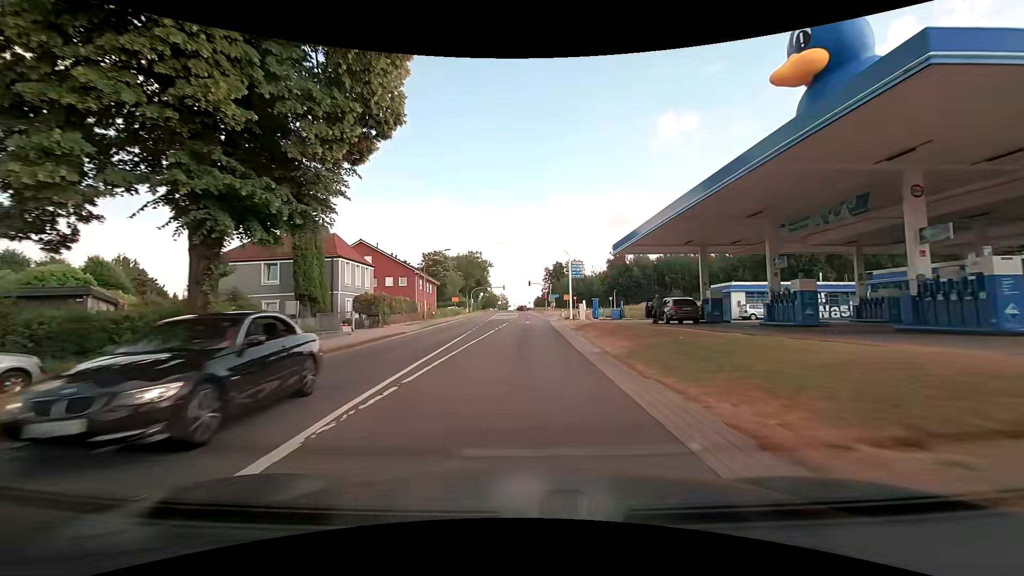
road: secondary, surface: asphalt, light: Day
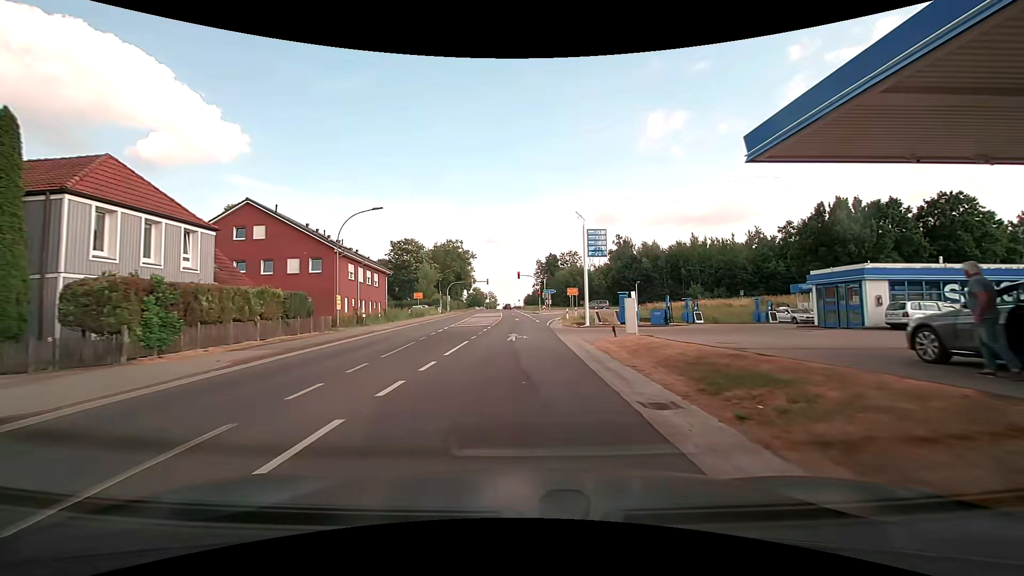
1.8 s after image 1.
(+0.4, +22.1) m; +2°
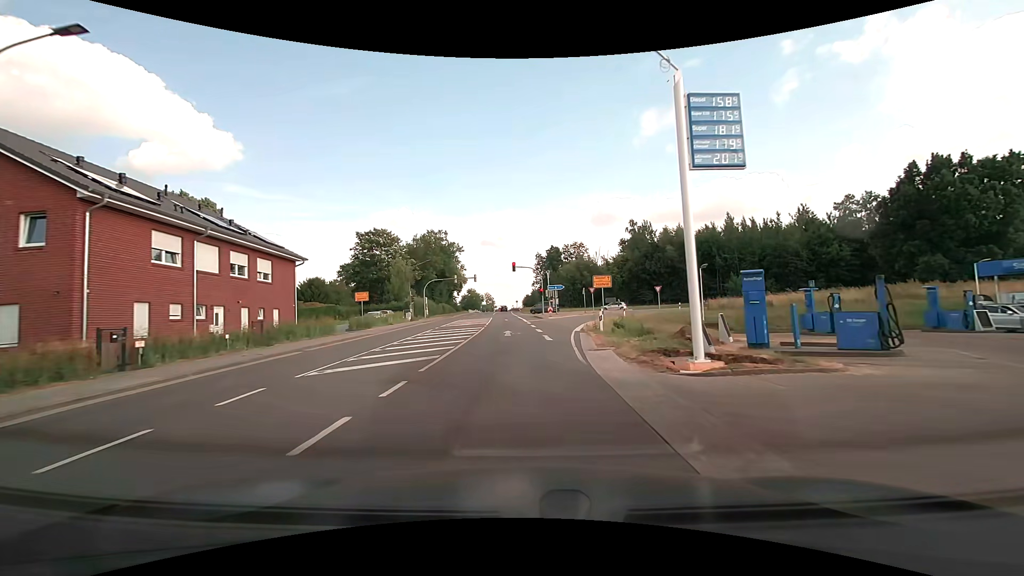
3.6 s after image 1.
(-0.1, +21.1) m; 0°
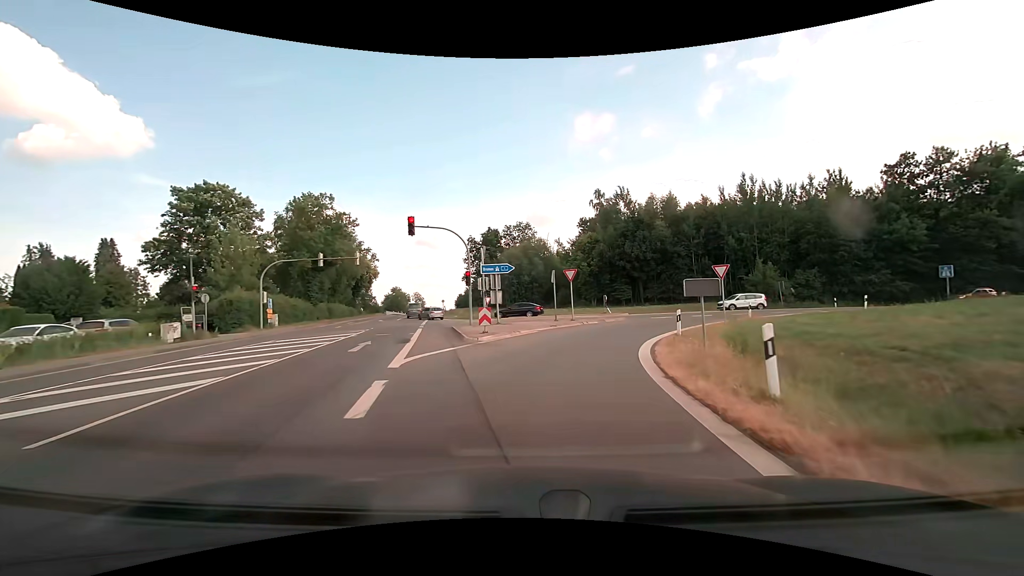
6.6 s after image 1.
(+1.2, +31.5) m; +7°
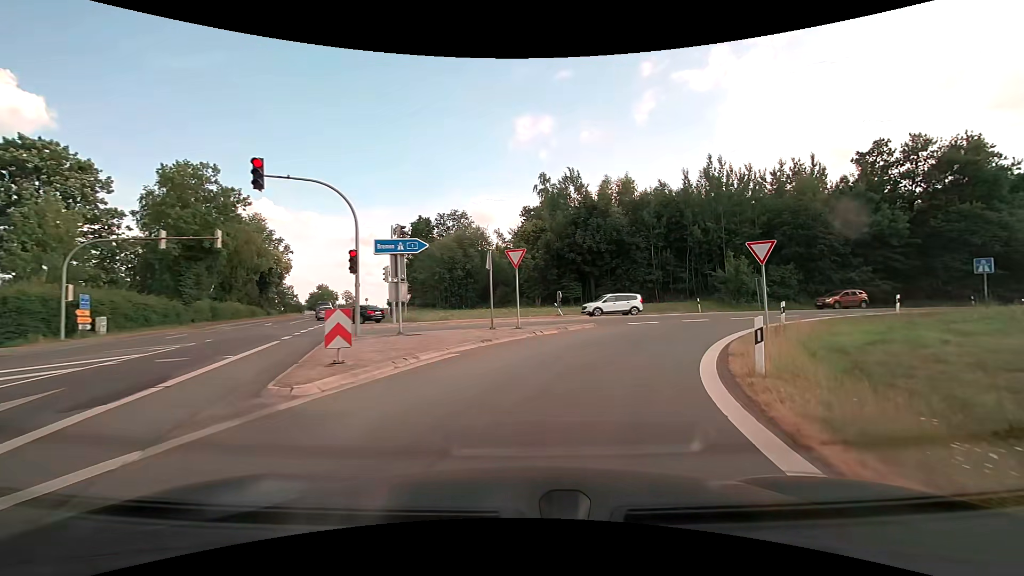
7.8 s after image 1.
(+0.5, +10.8) m; +7°
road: motorway_link
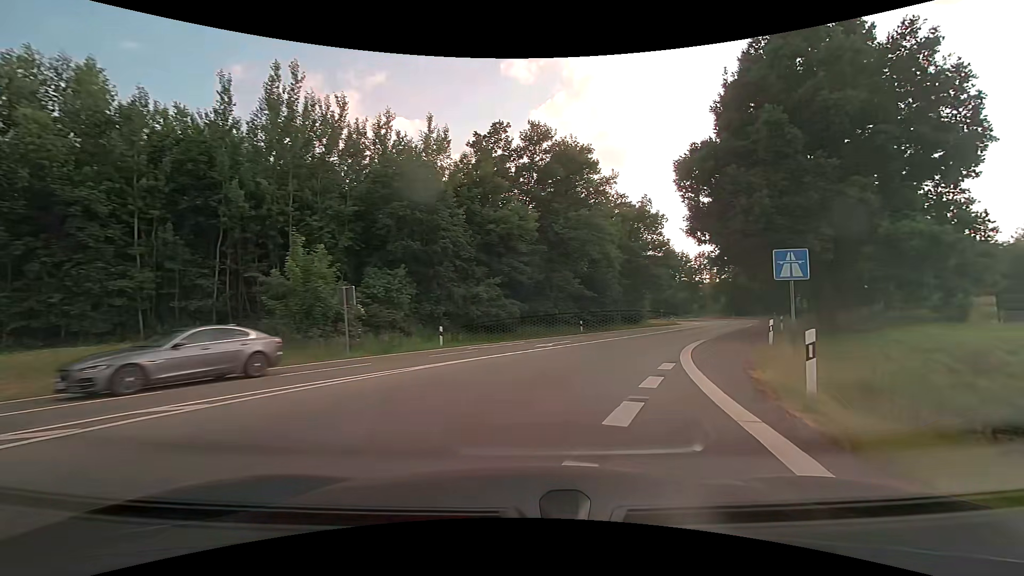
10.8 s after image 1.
(+9.7, +25.3) m; +44°
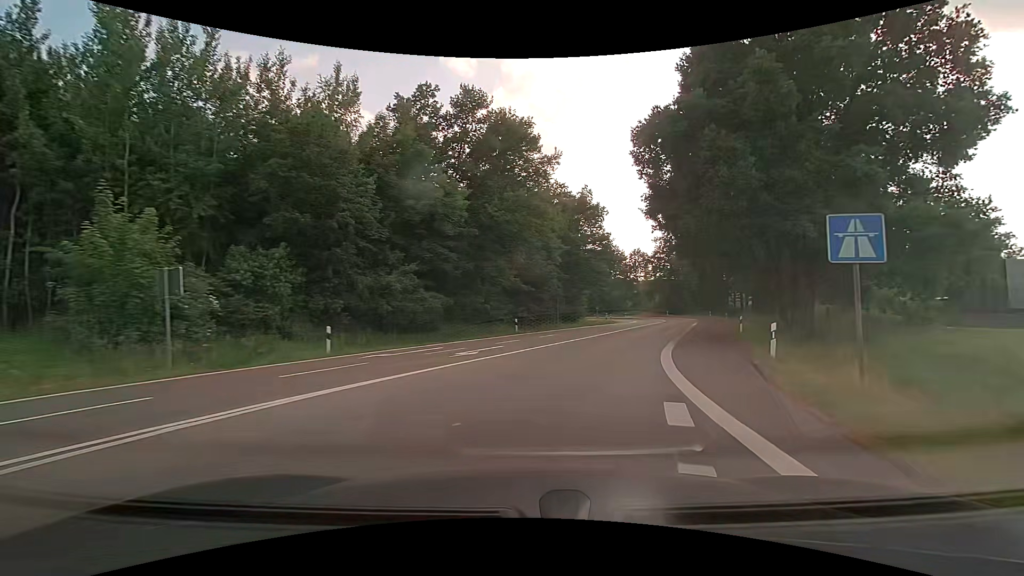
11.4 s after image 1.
(+0.4, +6.2) m; +8°
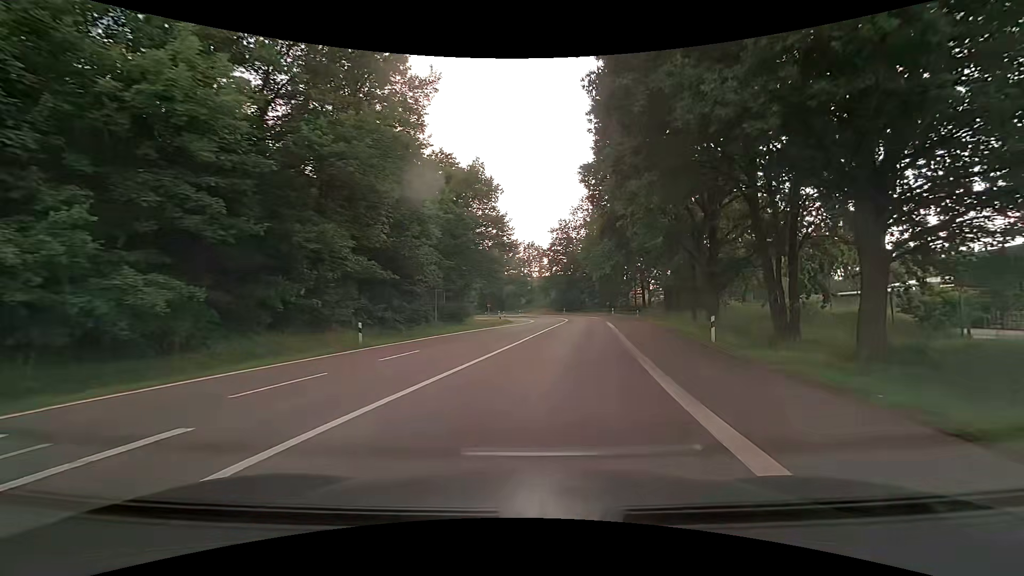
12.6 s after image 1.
(+1.6, +13.5) m; +13°
(0, +10) (+2, +20) (+3, +30) (+5, +40) (+6, +50) (+7, +60) (+8, +70) (+7, +80) (+6, +89) (+3, +99) m
